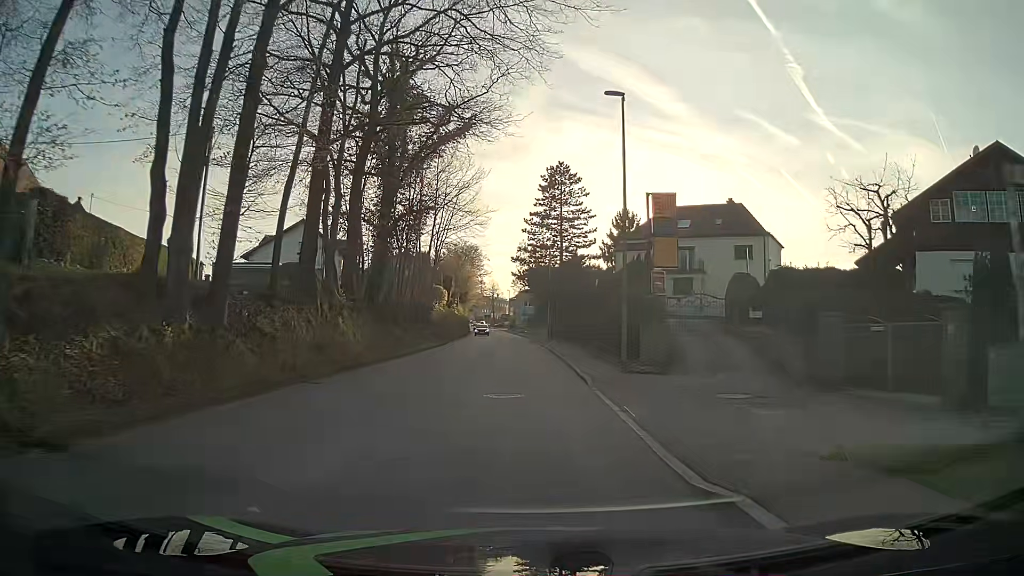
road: tertiary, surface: asphalt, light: Day
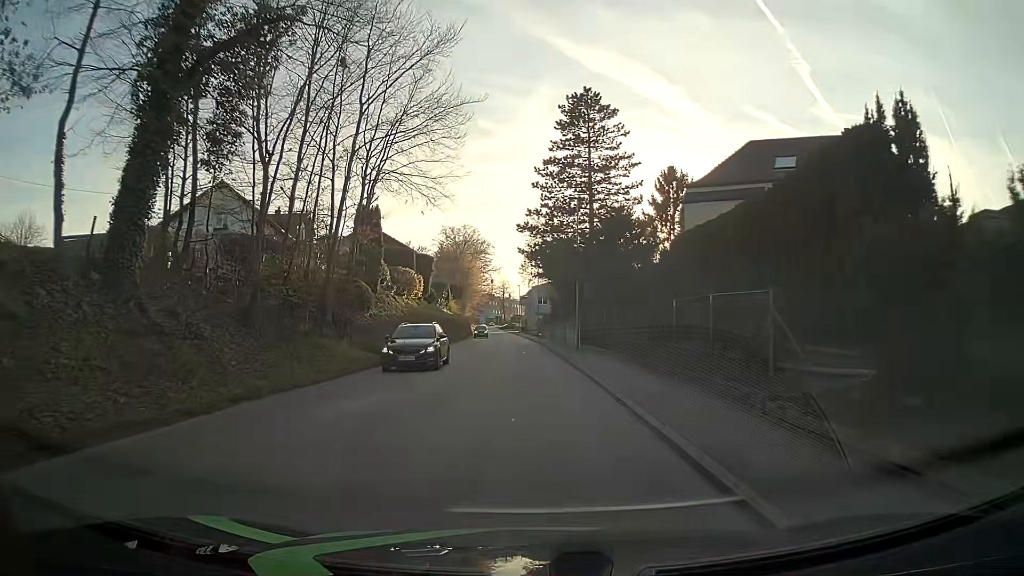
(-0.1, +22.5) m; 0°
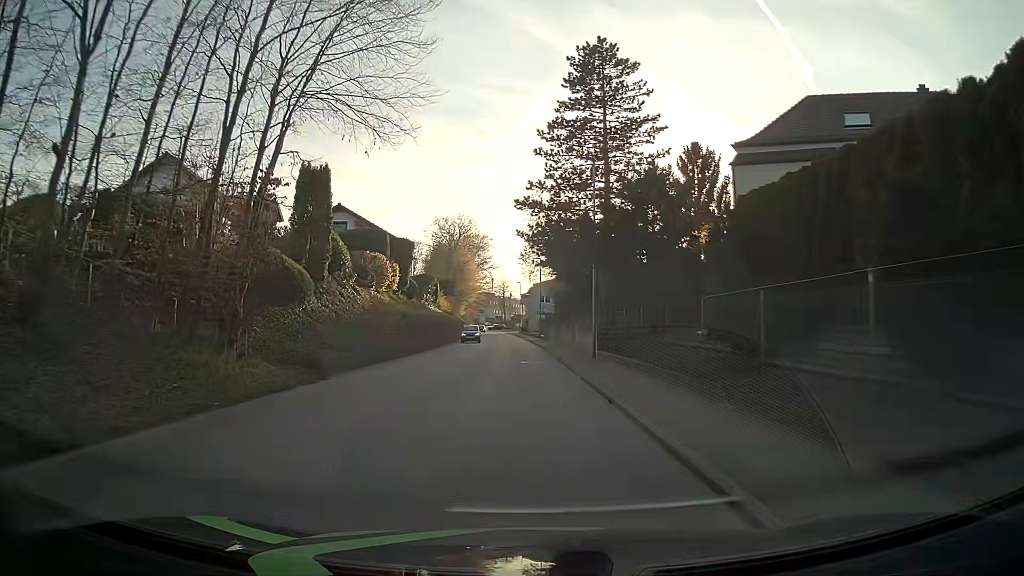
(-0.2, +9.0) m; -2°
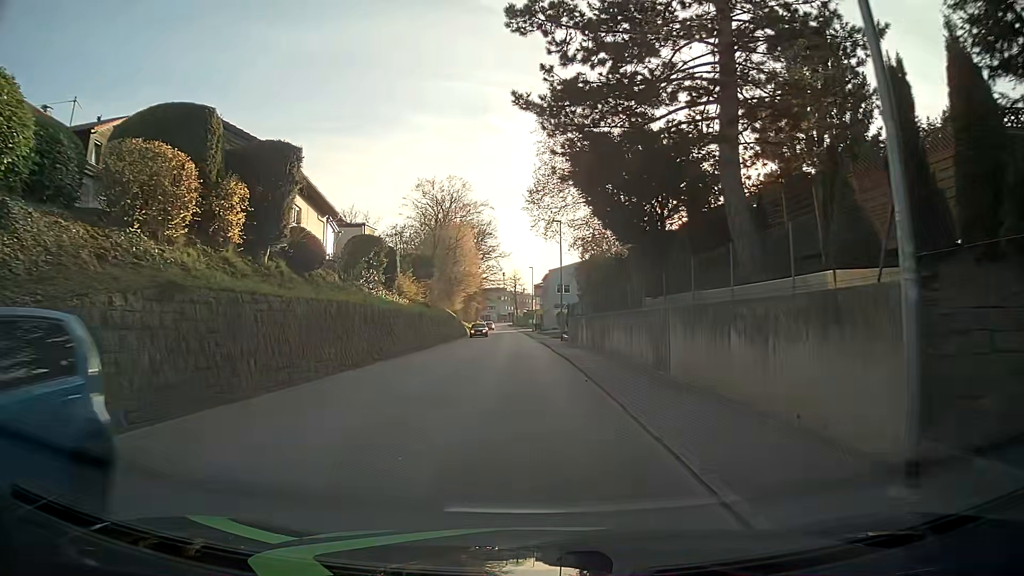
(+0.3, +22.4) m; 0°
(0, +10) (0, +20) (-1, +30) (-1, +40) (-1, +50) (-2, +60) (-2, +70) (-3, +80) (-4, +90) (-4, +100) m
